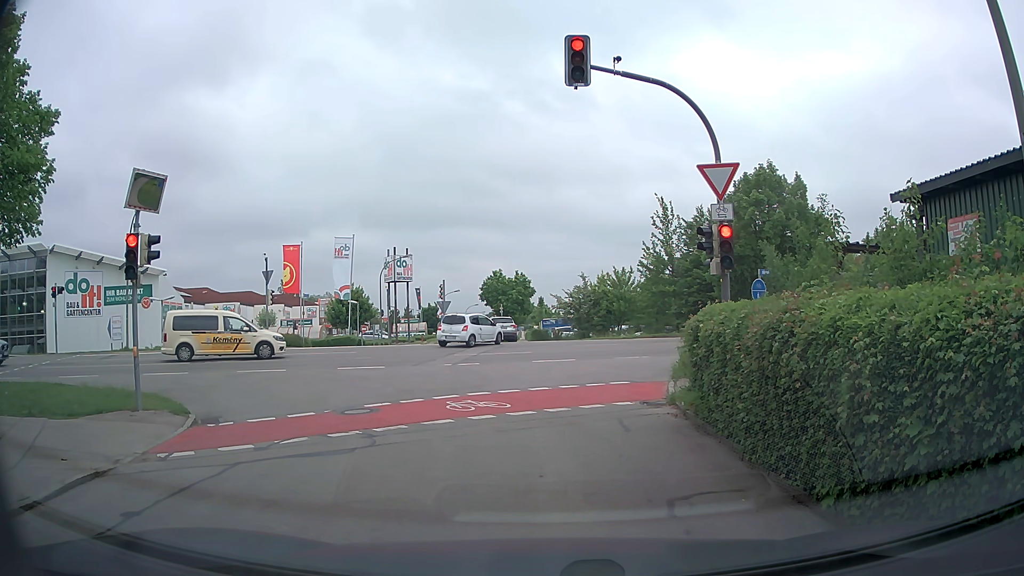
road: residential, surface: asphalt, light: Day
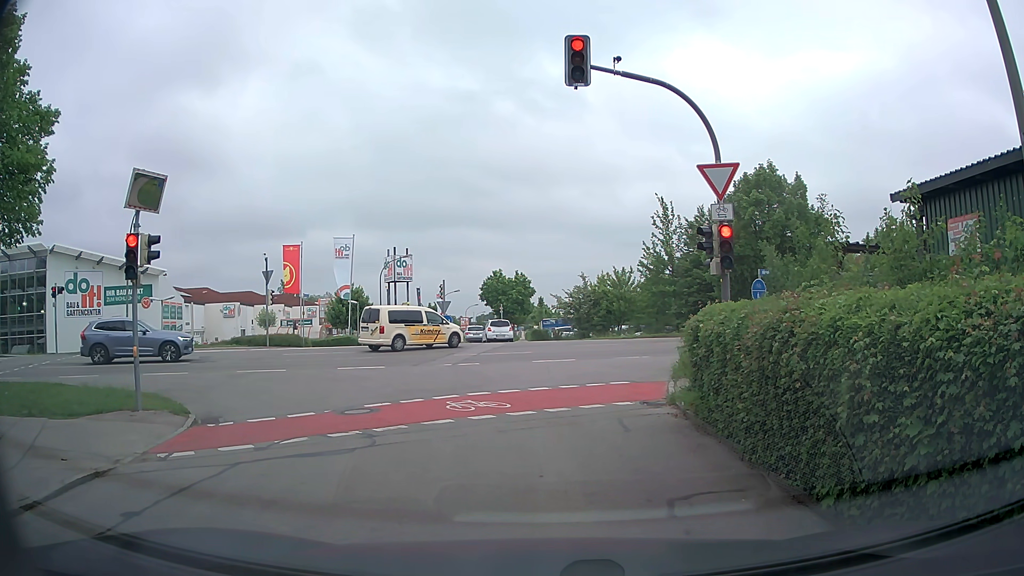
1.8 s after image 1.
(0.0, 0.0) m; 0°
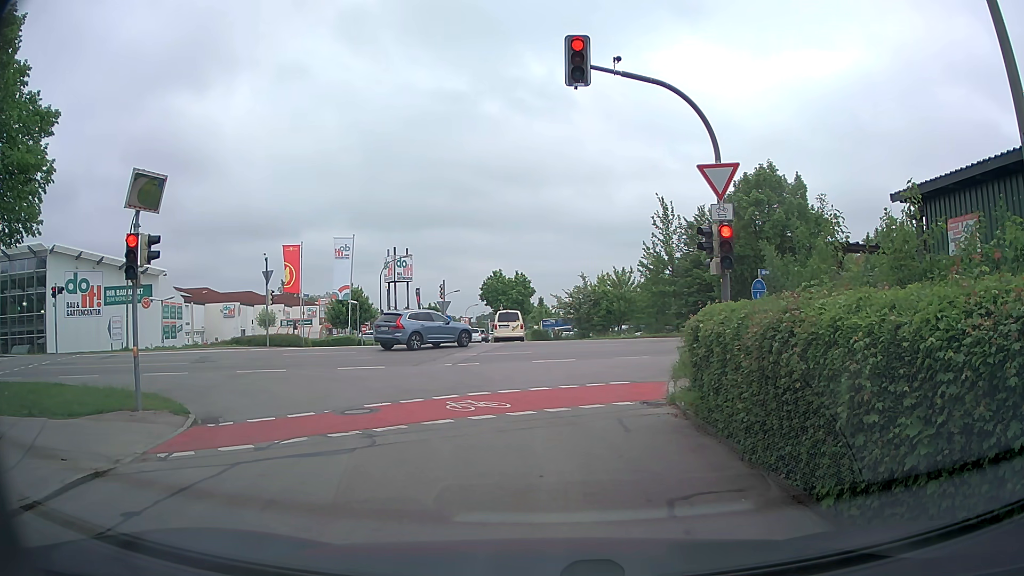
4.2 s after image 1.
(0.0, 0.0) m; 0°
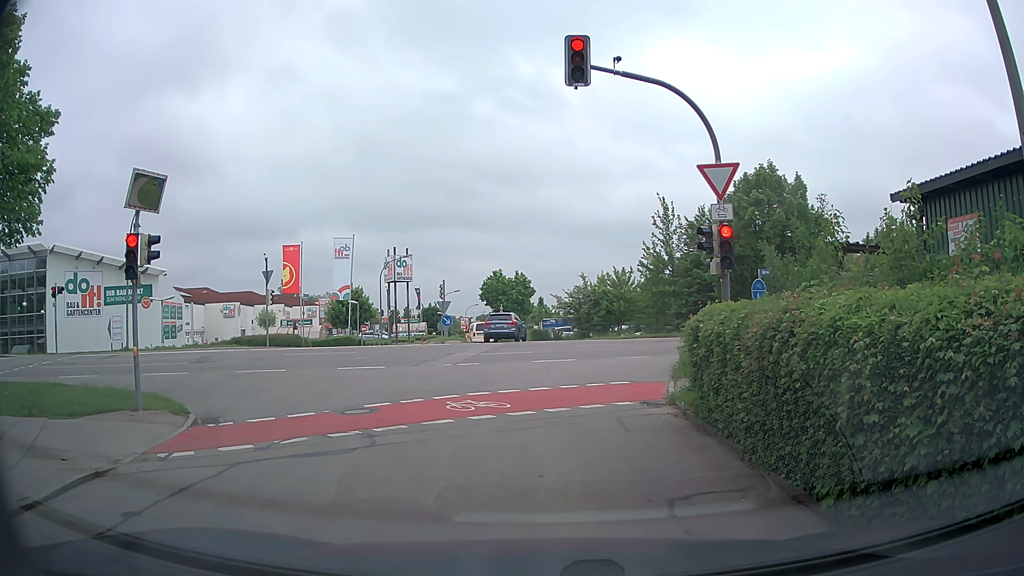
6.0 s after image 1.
(0.0, 0.0) m; 0°
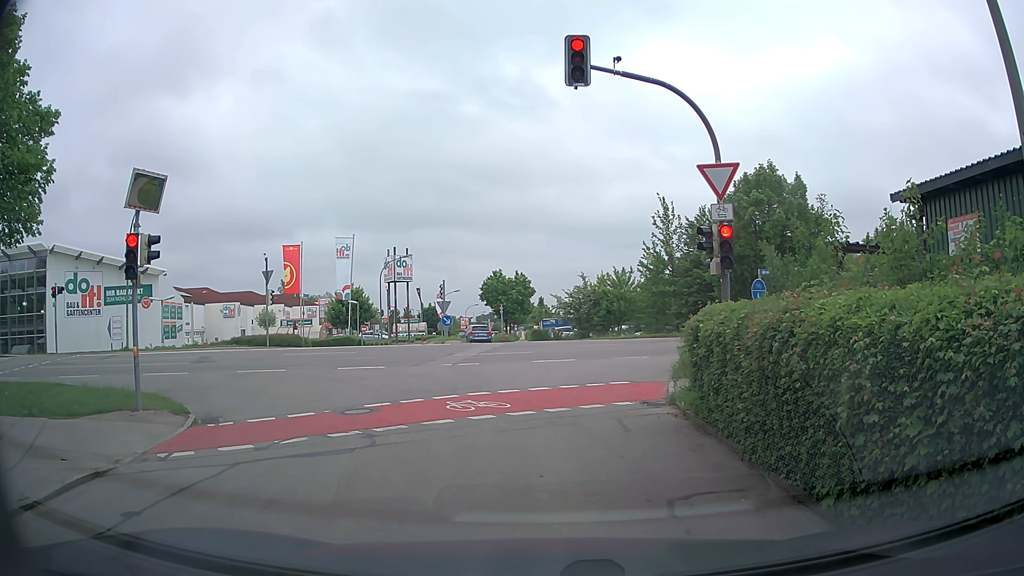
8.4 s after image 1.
(0.0, 0.0) m; 0°
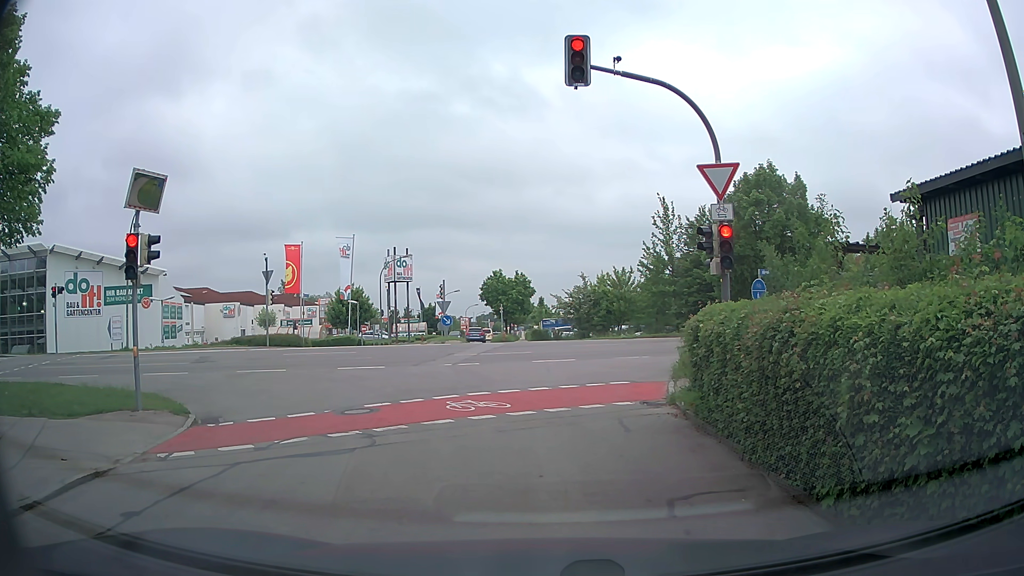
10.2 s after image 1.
(0.0, 0.0) m; 0°
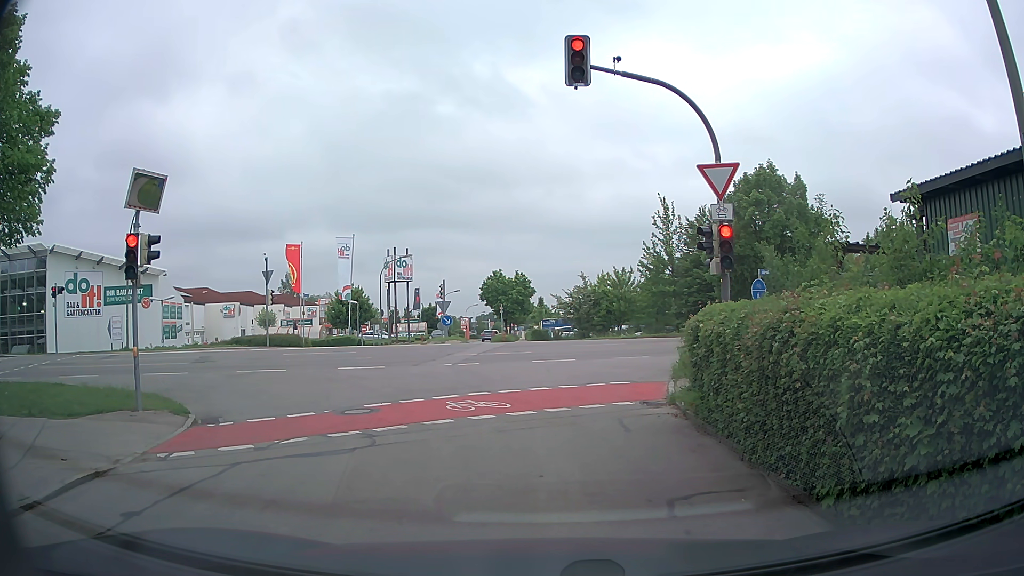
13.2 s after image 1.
(0.0, 0.0) m; 0°
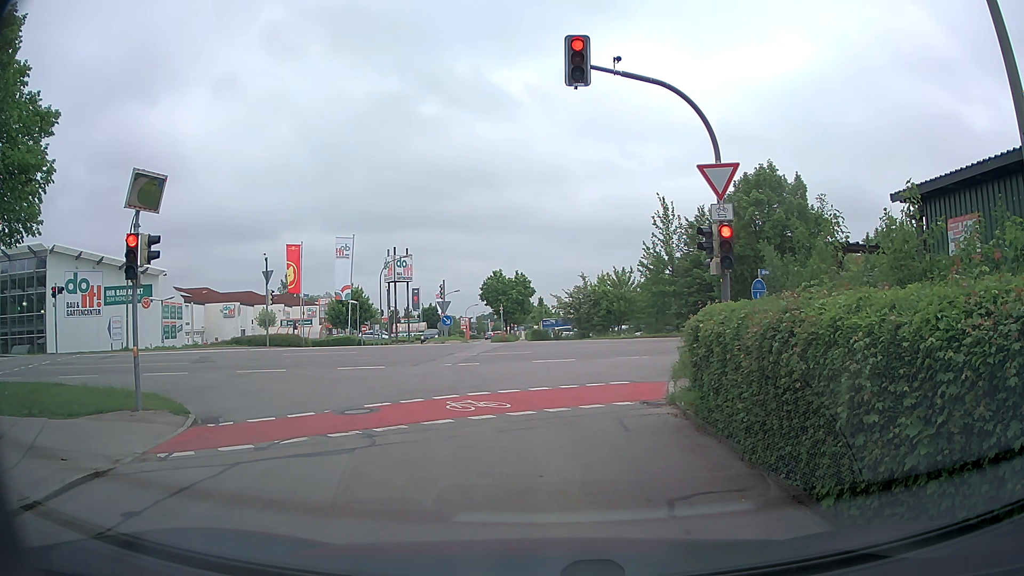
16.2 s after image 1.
(0.0, 0.0) m; 0°
